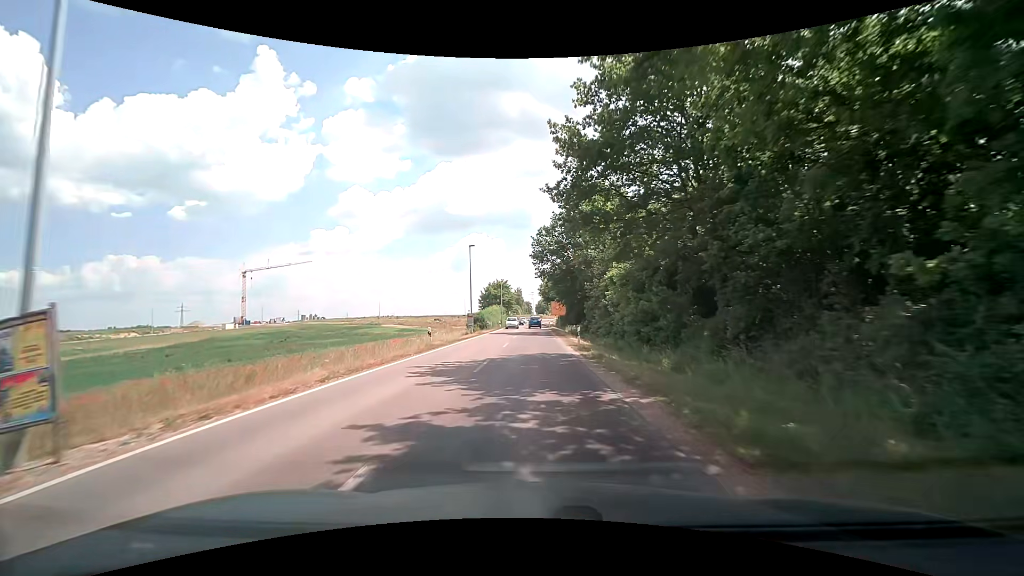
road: secondary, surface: asphalt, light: Day
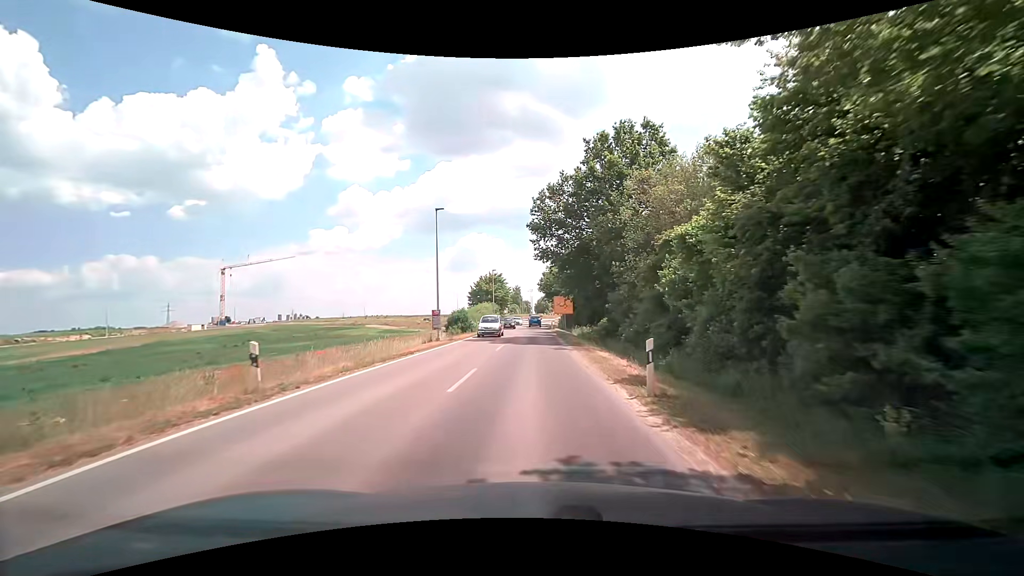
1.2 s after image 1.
(+0.1, +15.4) m; 0°
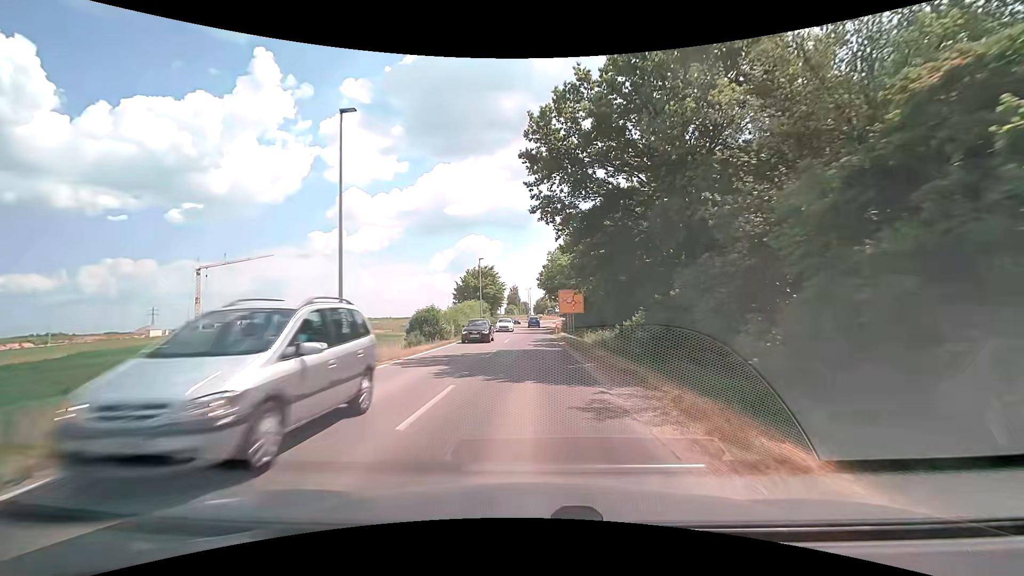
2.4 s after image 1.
(0.0, +15.1) m; 0°
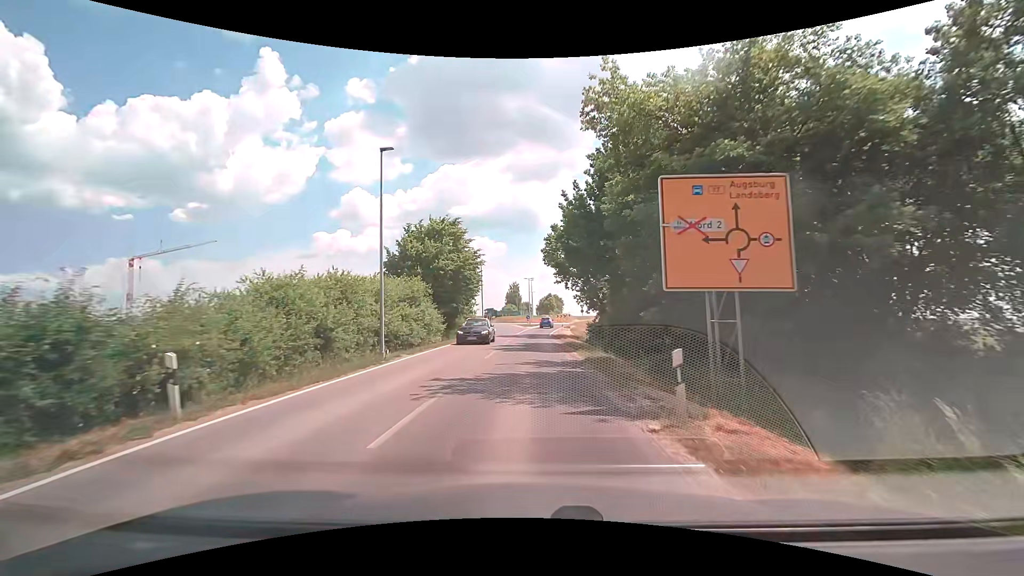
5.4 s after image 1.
(-0.2, +36.5) m; 0°
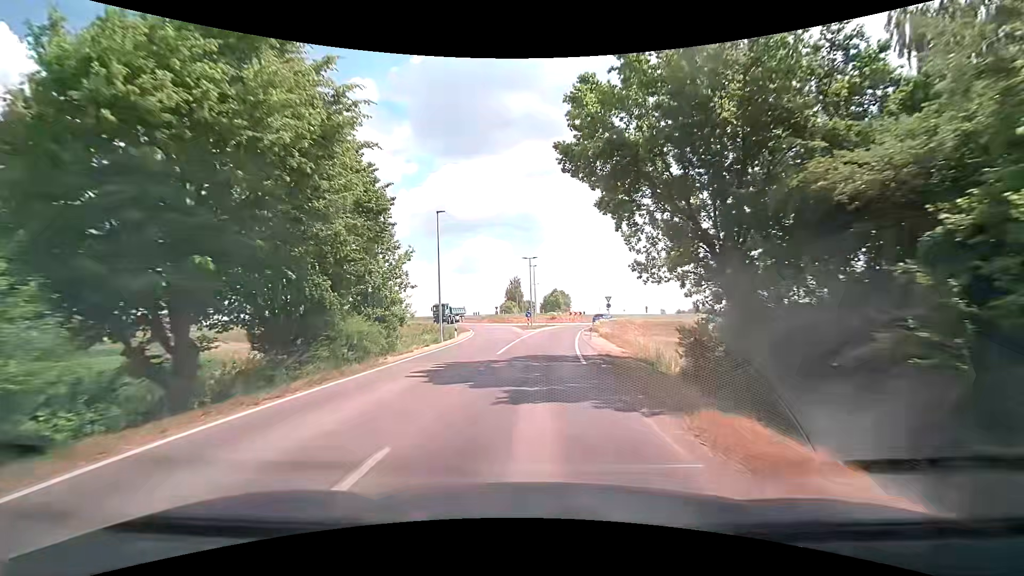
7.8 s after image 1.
(-0.2, +27.9) m; -1°
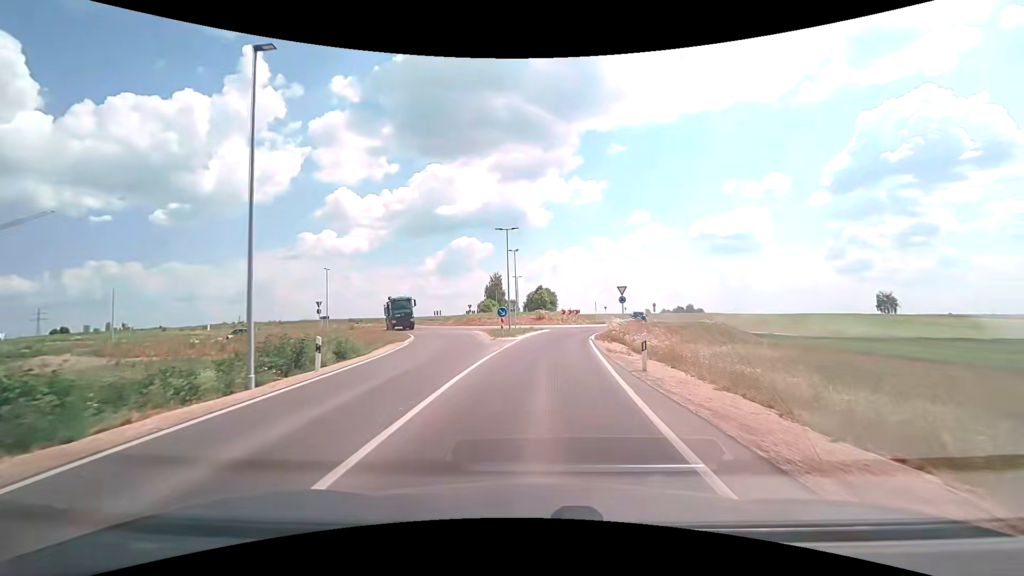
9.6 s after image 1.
(+0.4, +19.2) m; +2°
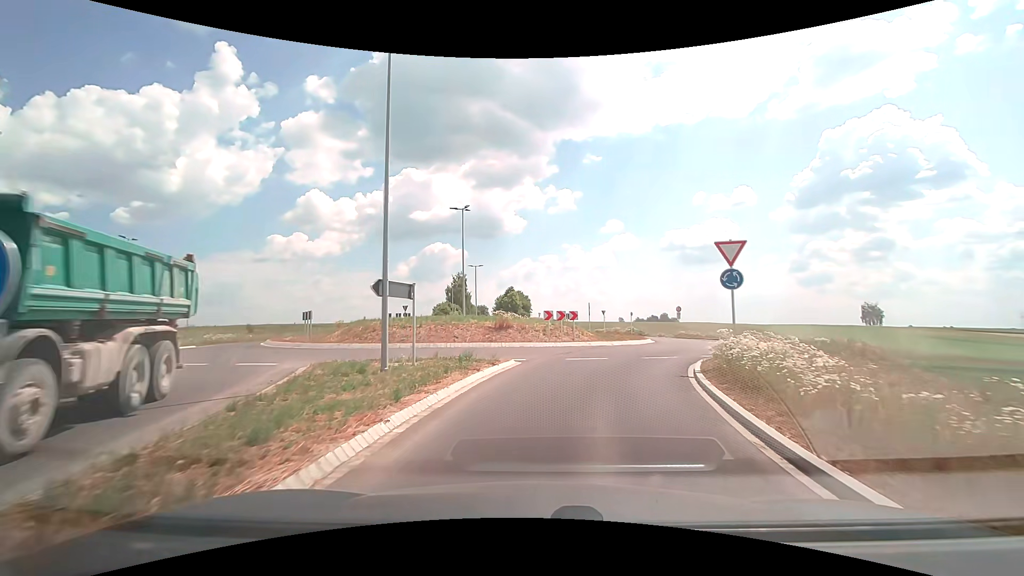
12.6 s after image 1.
(+0.8, +26.9) m; +3°
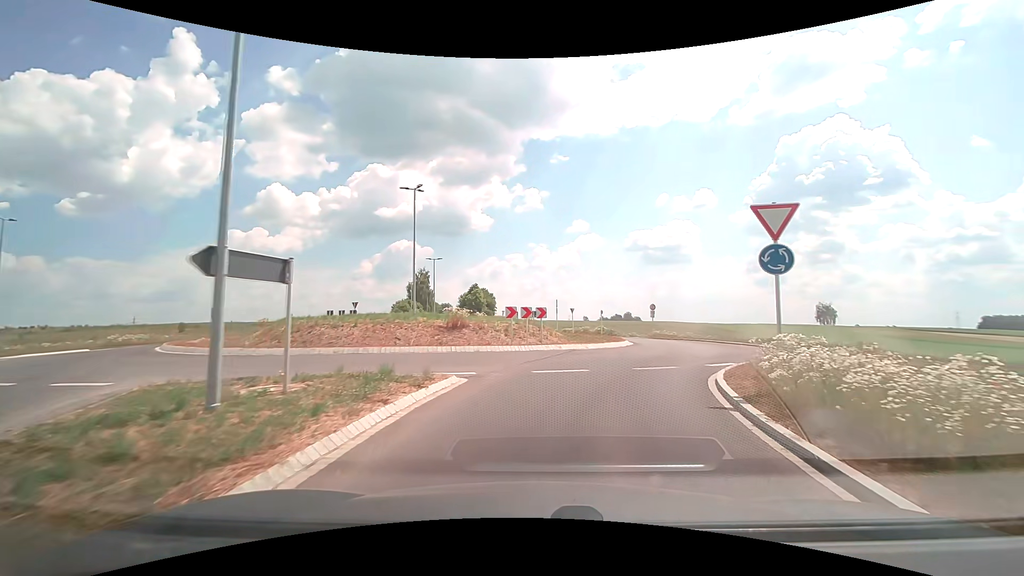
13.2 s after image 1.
(+0.1, +4.8) m; +3°
(+1, +10) (+5, +19) (+8, +29) (+7, +39) (+2, +48) (-3, +56) (-7, +65) (-10, +75) (-12, +85) (-14, +95) m
